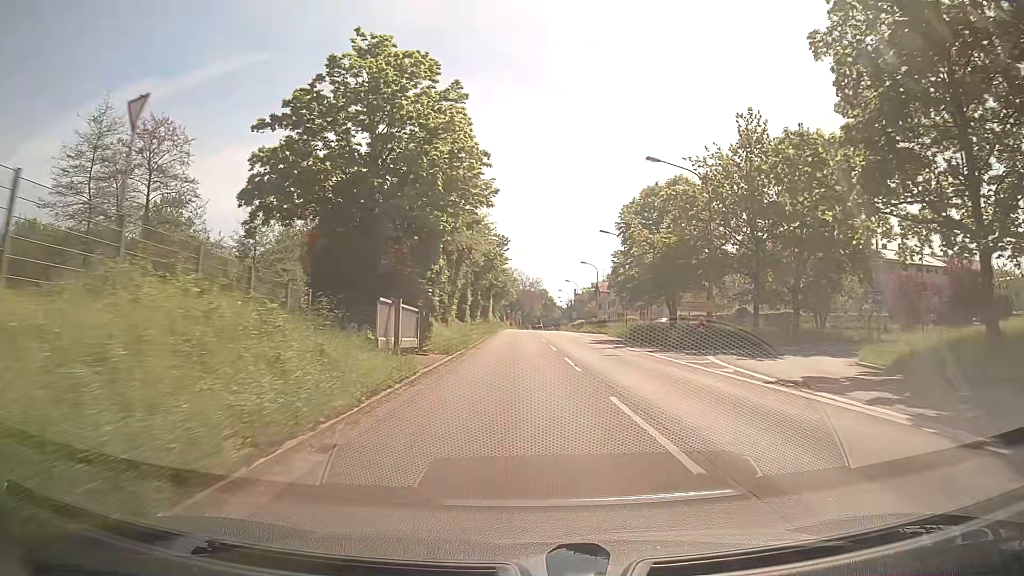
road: trunk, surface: asphalt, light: Day
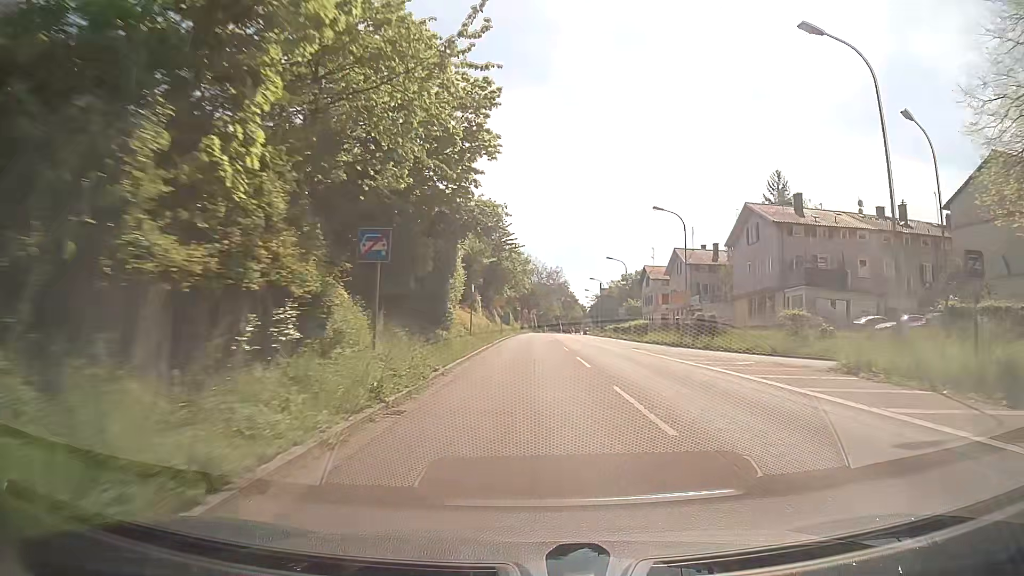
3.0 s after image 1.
(-0.8, +46.0) m; -1°
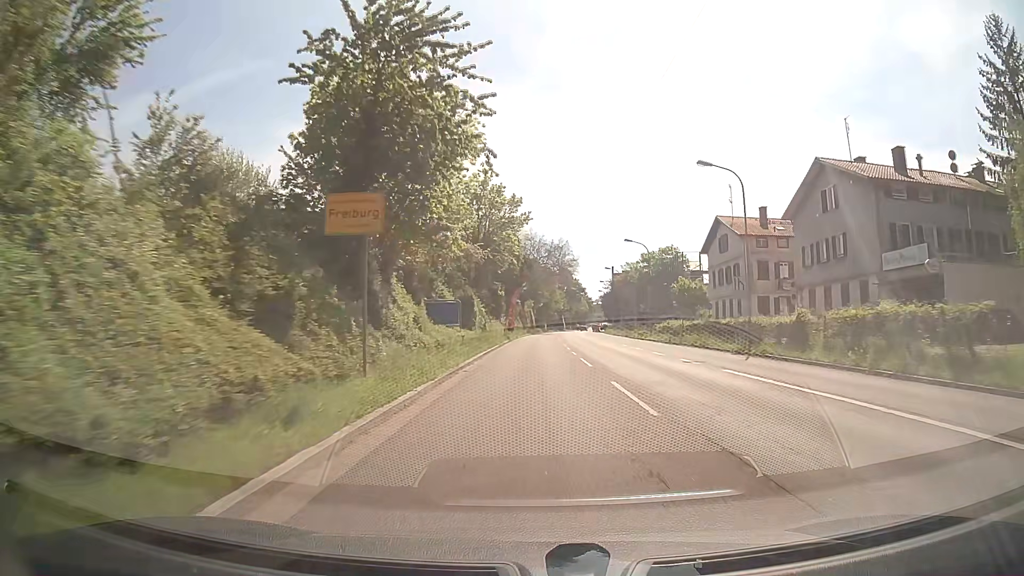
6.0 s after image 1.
(-0.2, +46.4) m; 0°
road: trunk_link
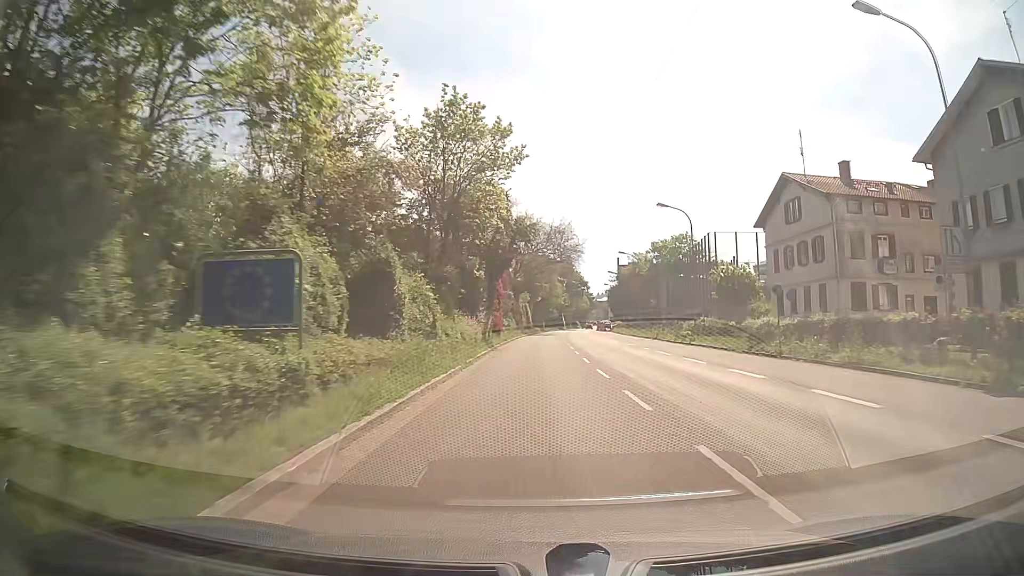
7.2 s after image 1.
(0.0, +18.7) m; -1°
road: trunk
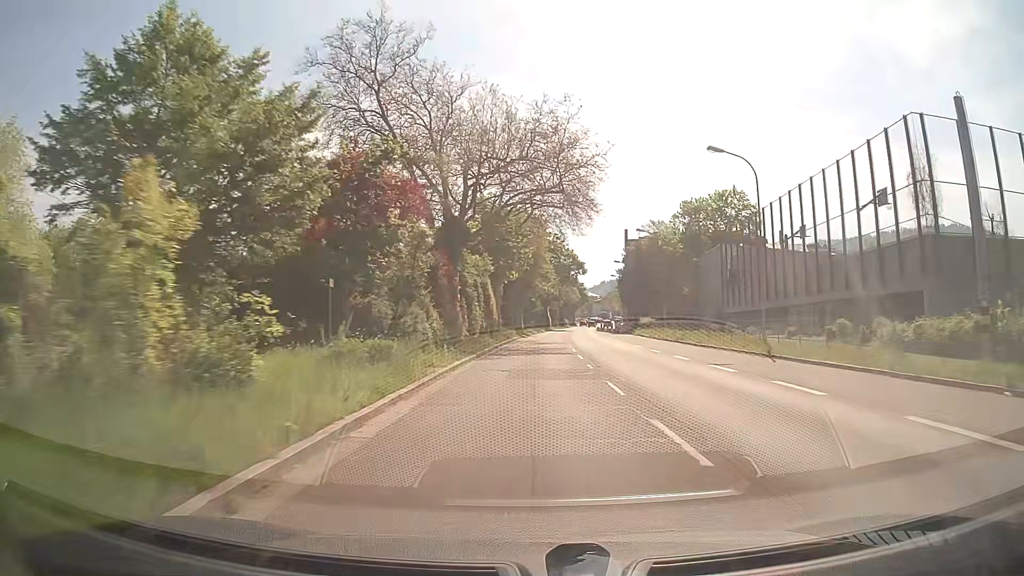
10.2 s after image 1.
(+1.4, +46.2) m; +3°
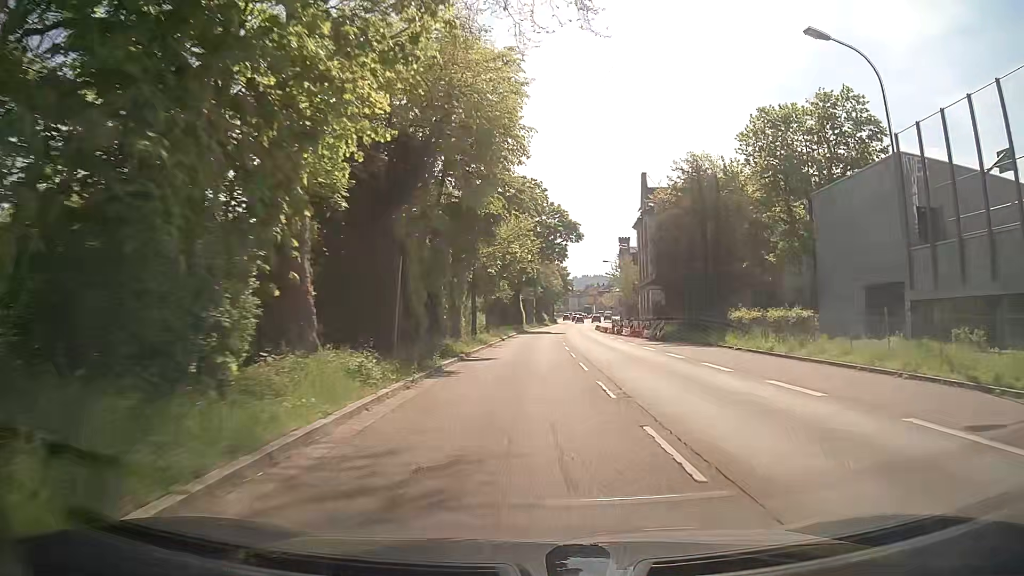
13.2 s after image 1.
(+0.8, +42.7) m; +2°
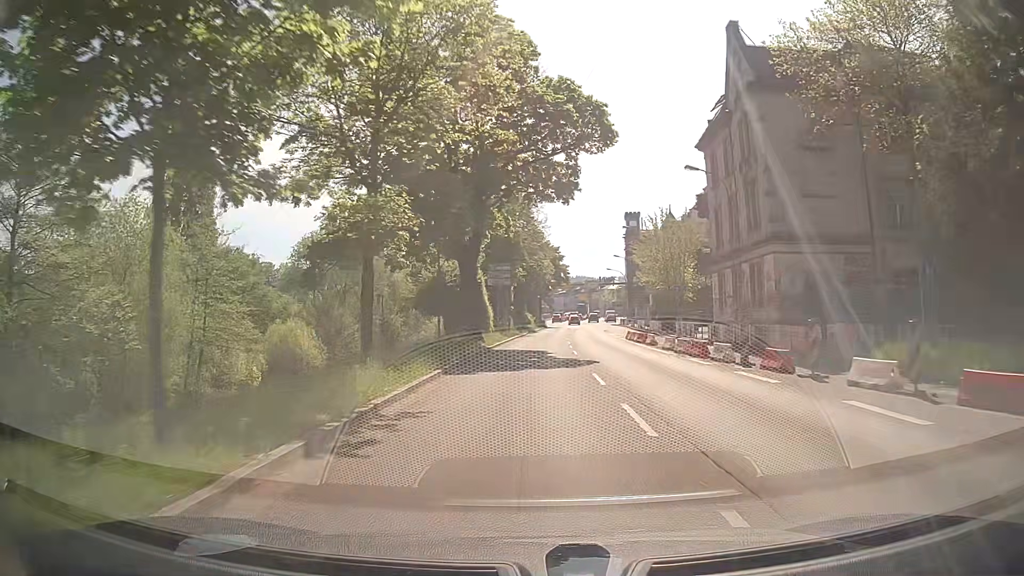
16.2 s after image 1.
(+0.3, +39.9) m; +1°
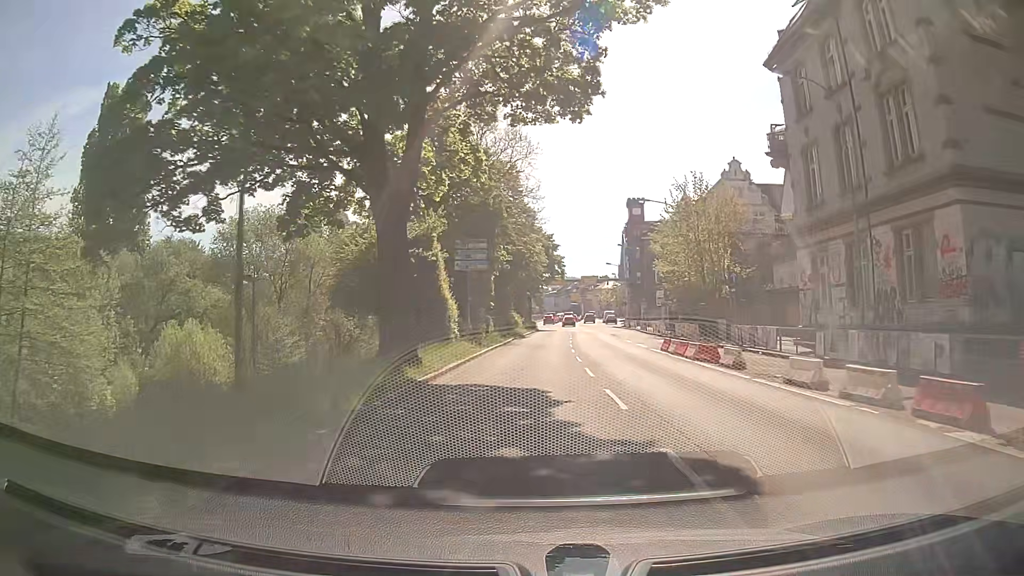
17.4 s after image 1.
(+0.3, +15.7) m; +1°
